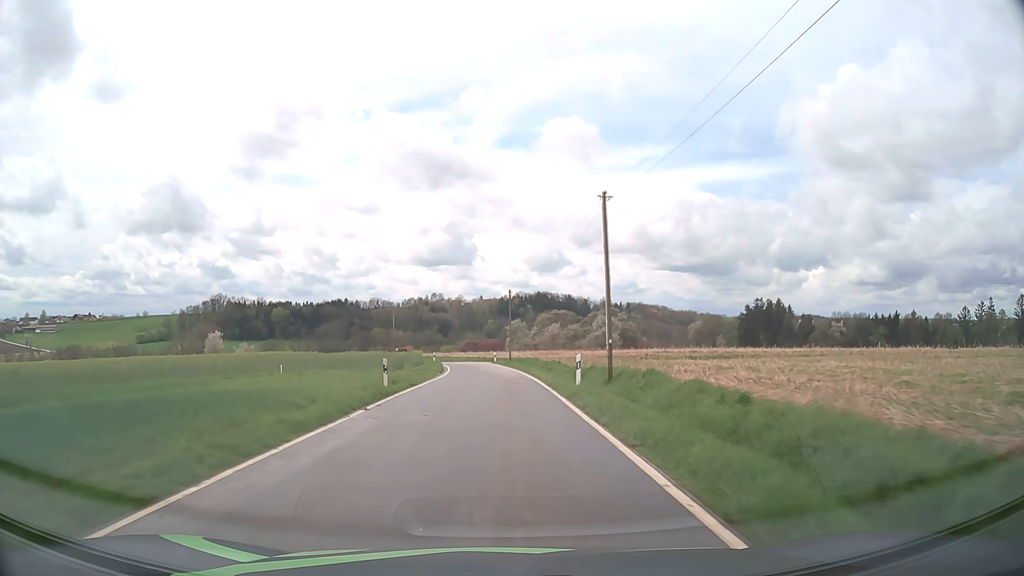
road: tertiary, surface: asphalt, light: Day
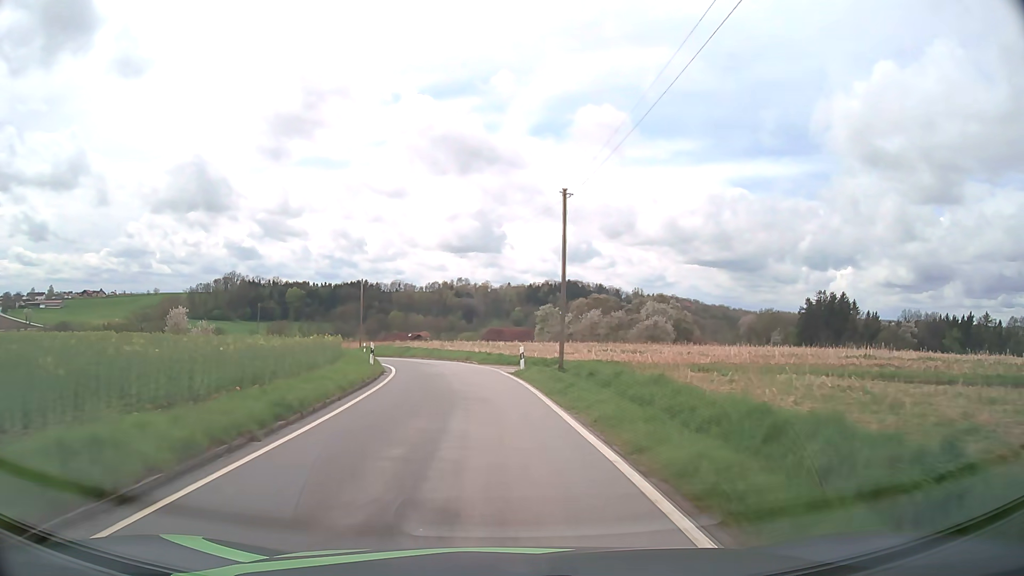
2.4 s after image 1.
(-0.4, +37.1) m; -2°
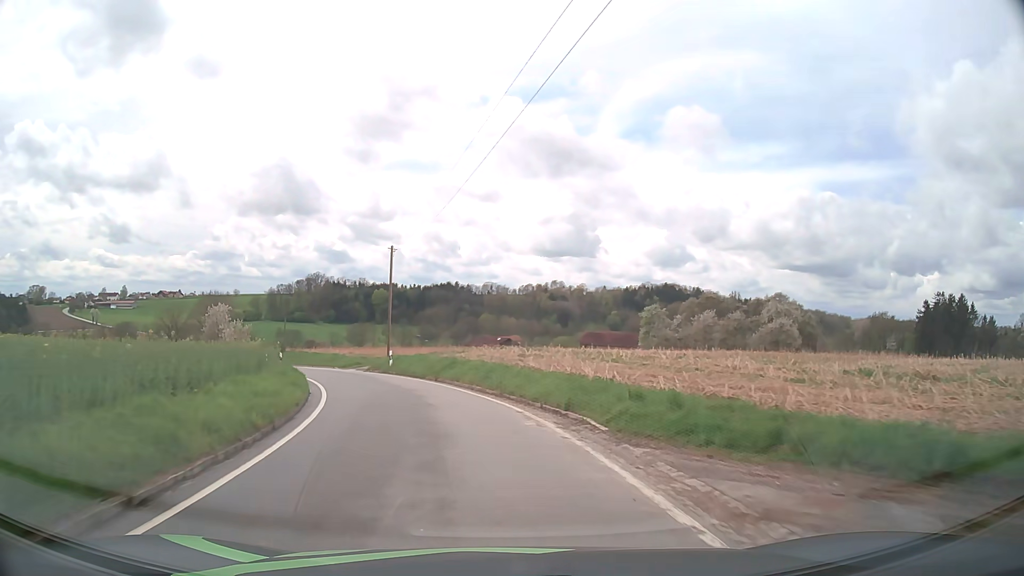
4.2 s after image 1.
(-1.2, +24.1) m; -8°
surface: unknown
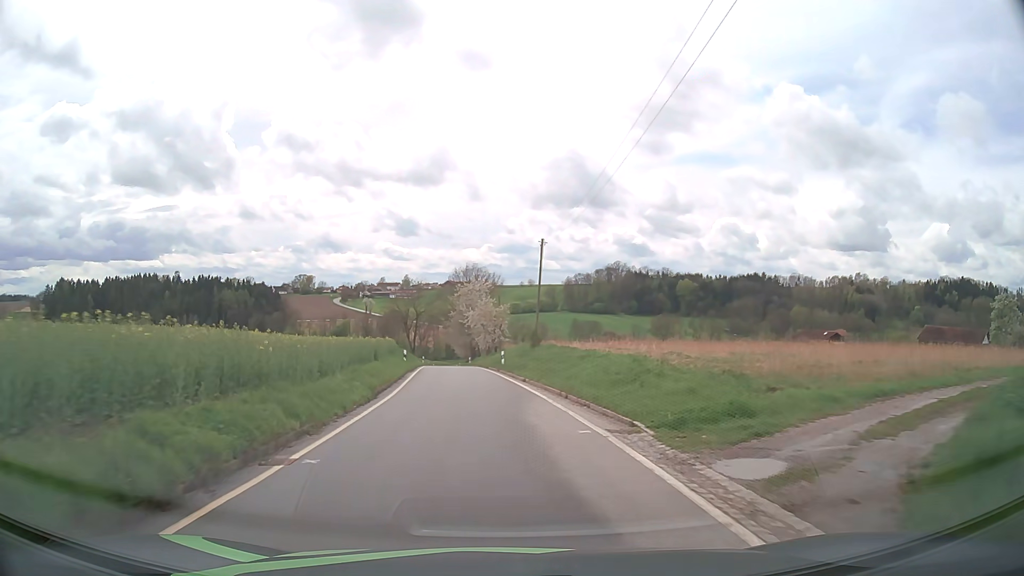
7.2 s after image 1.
(-7.9, +35.8) m; -24°
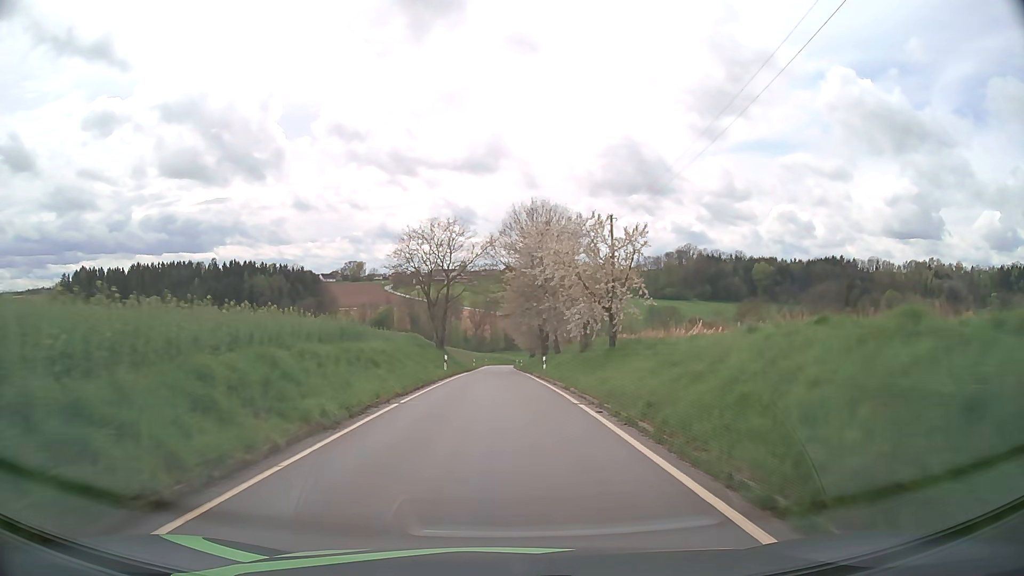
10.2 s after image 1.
(-3.3, +43.8) m; -6°
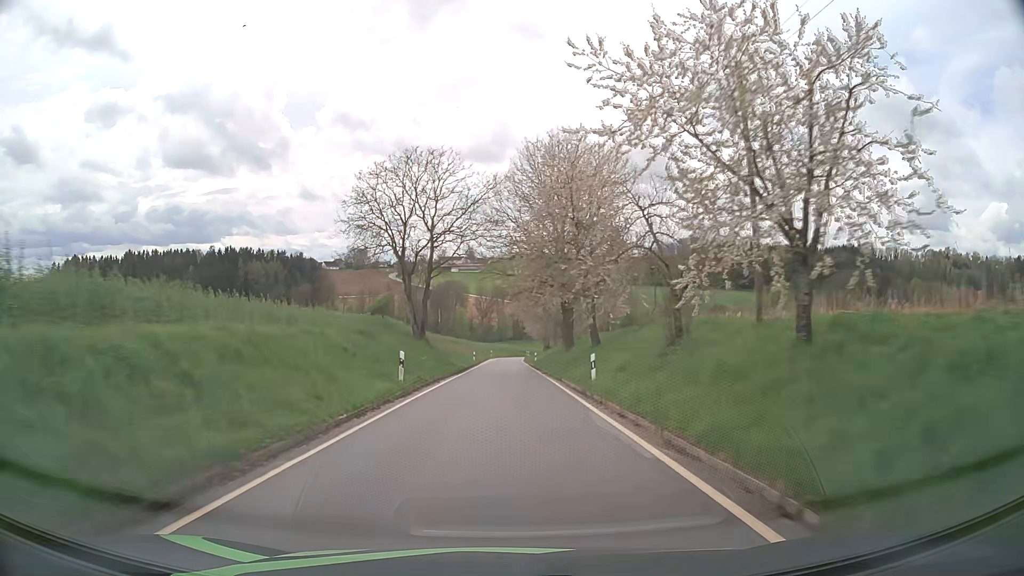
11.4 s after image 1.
(-0.1, +19.0) m; -1°
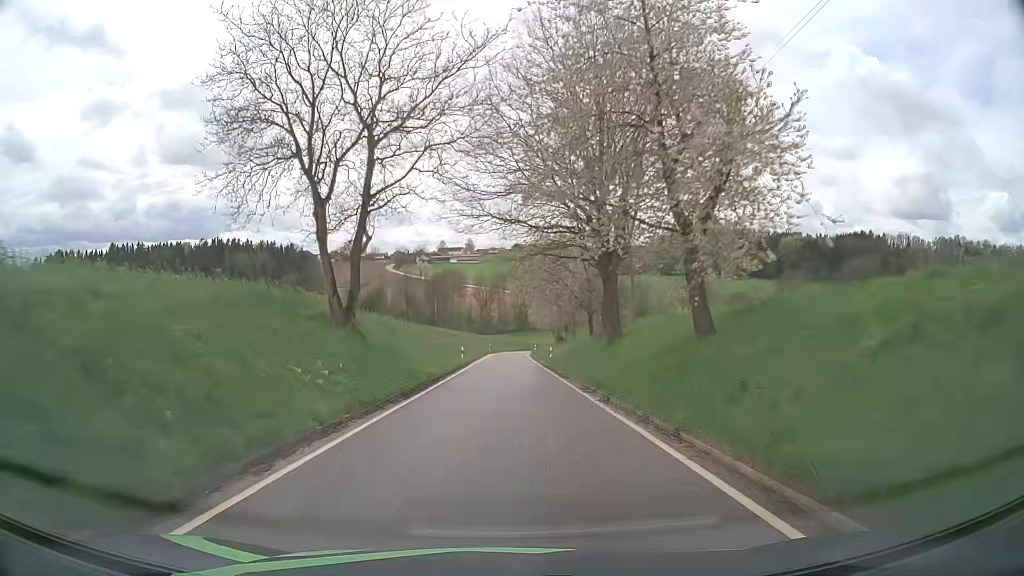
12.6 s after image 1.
(-0.1, +19.5) m; 0°
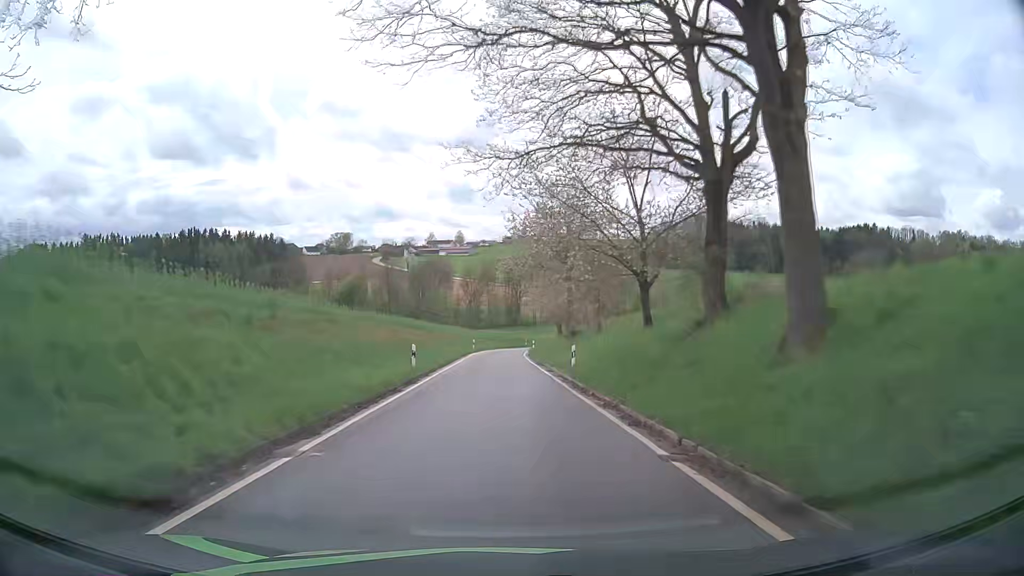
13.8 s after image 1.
(+0.1, +19.8) m; +1°
(0, +10) (0, +20) (0, +30) (0, +40) (0, +50) (0, +60) (0, +70) (+1, +80) (+2, +90) (+4, +100) m
